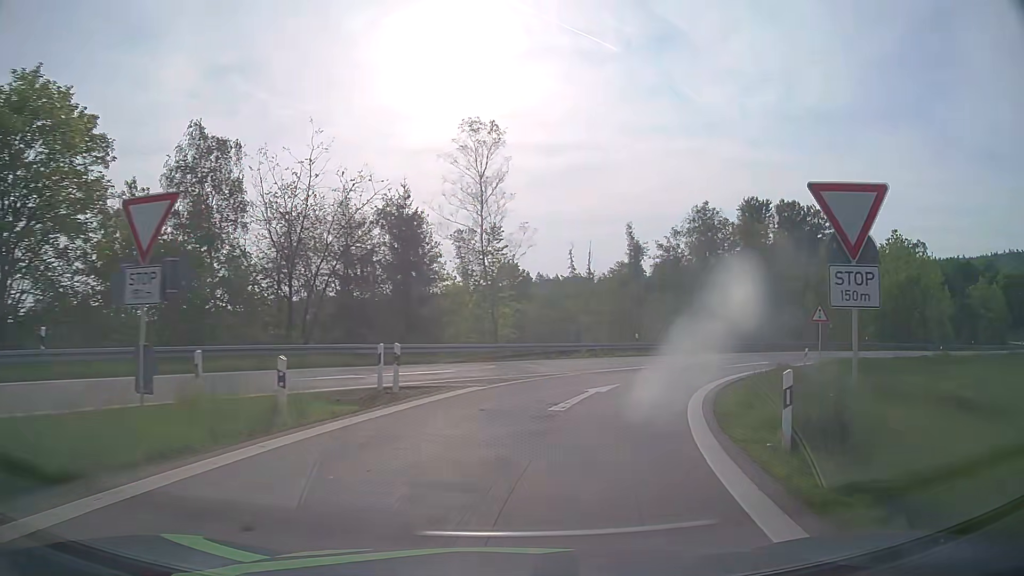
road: motorway_link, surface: asphalt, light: Day
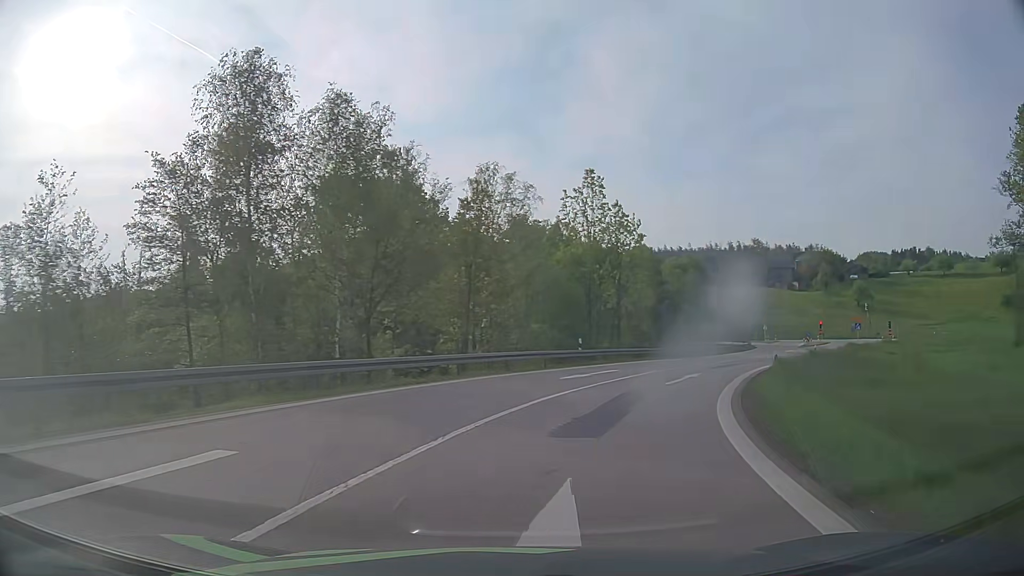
(+10.5, +32.2) m; +36°
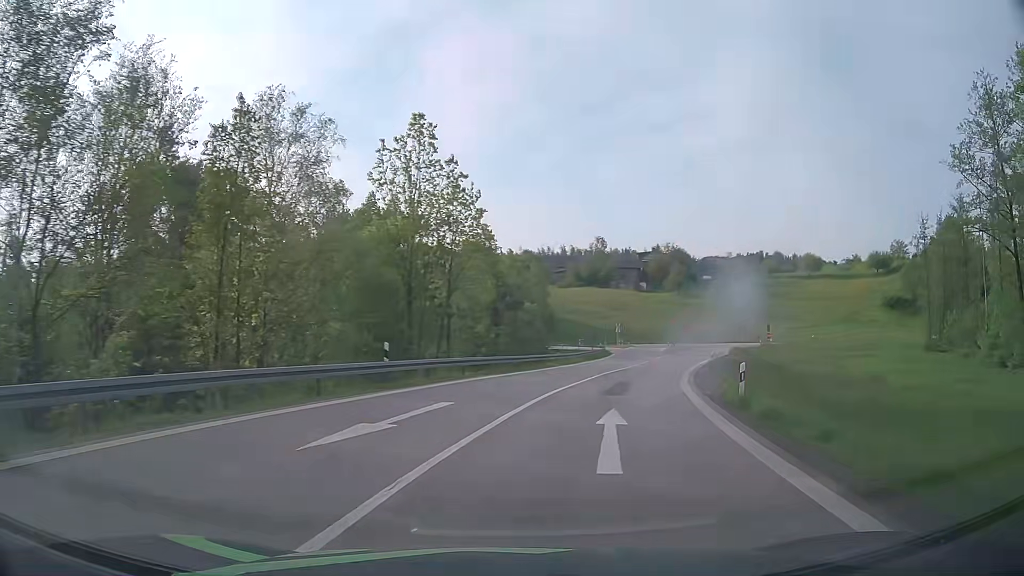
(+1.8, +13.7) m; +15°
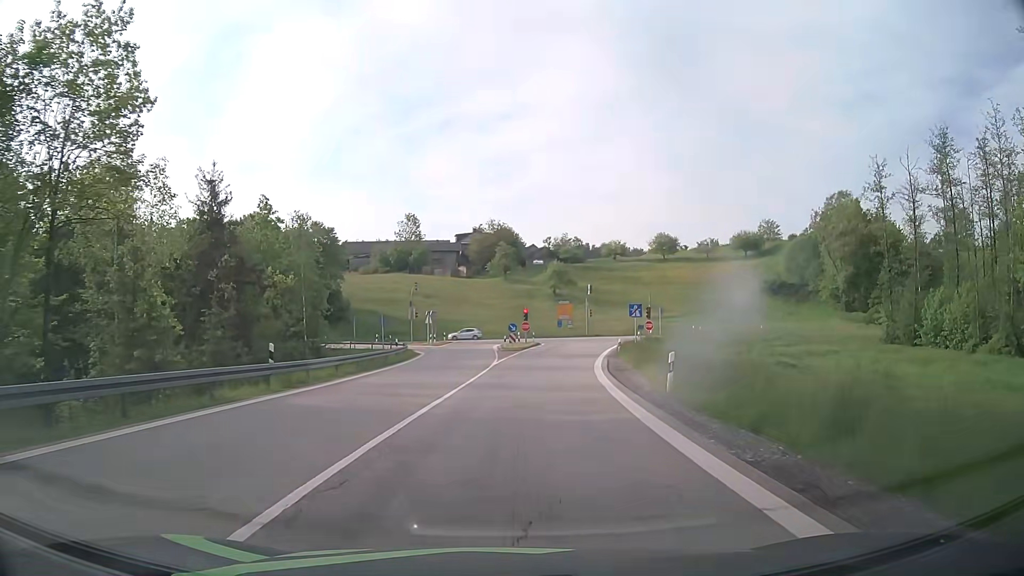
(+4.8, +27.4) m; +15°
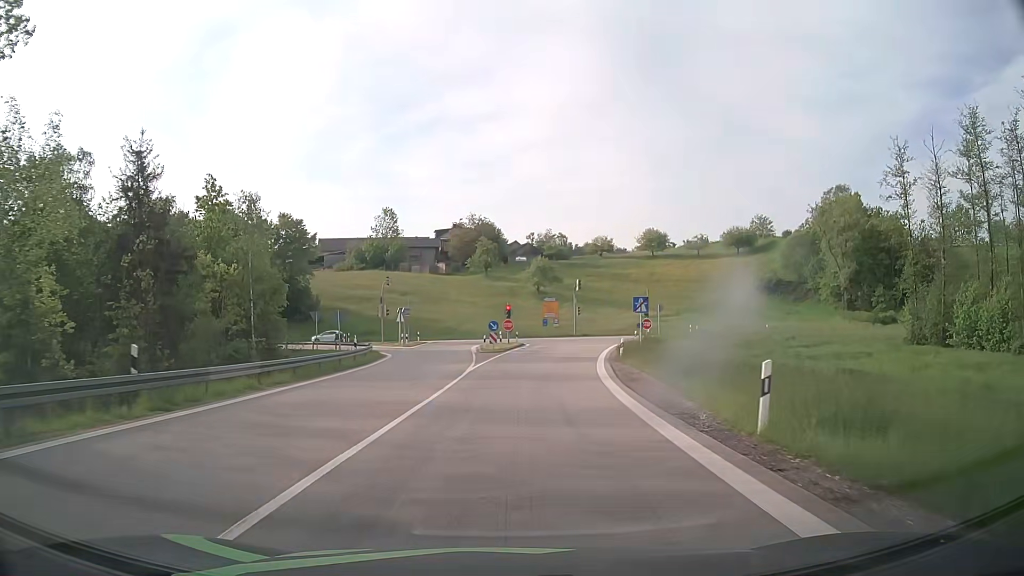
(+0.1, +6.9) m; +1°
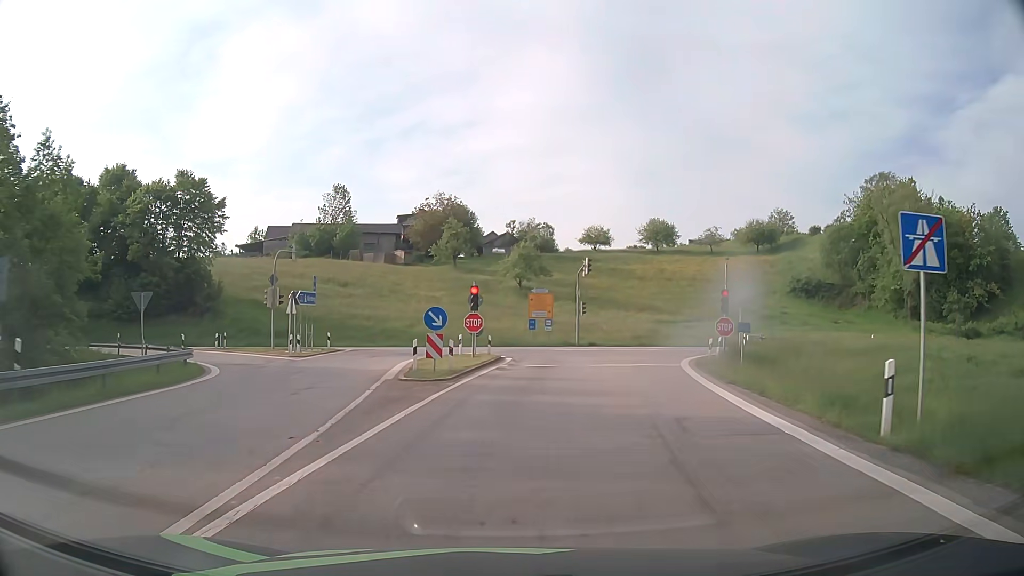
(+0.6, +25.4) m; +2°
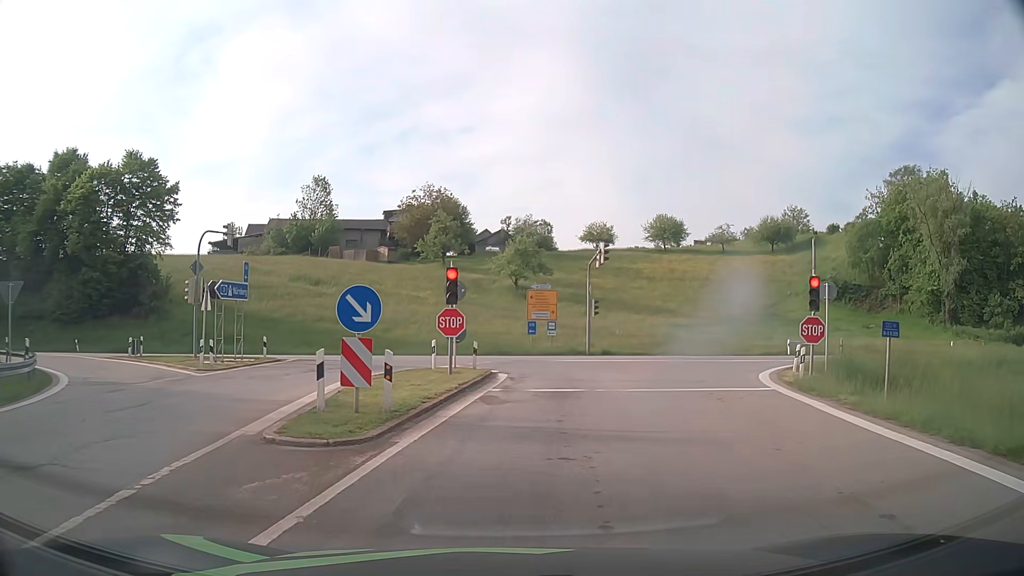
(0.0, +9.8) m; 0°
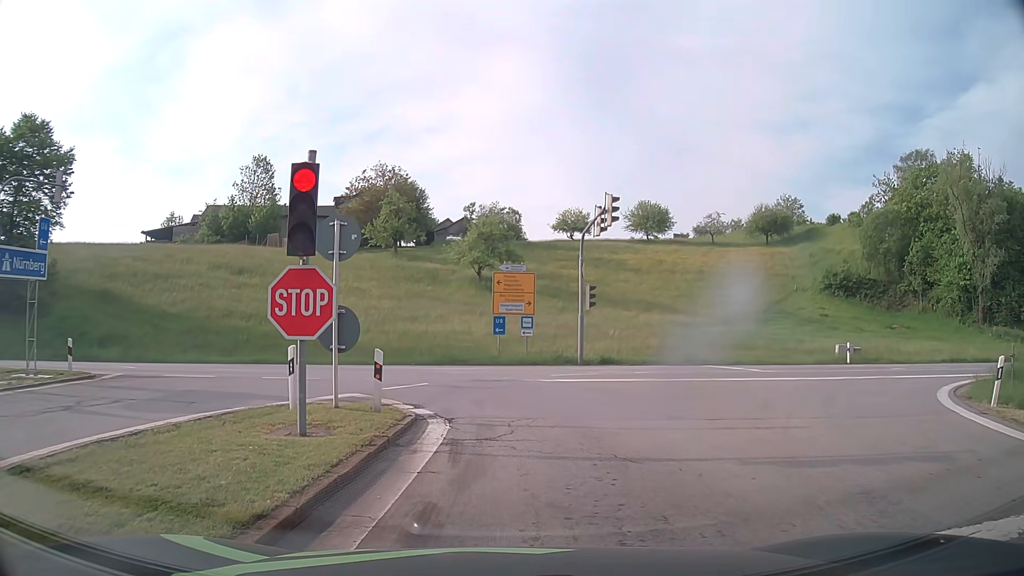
(+0.3, +12.0) m; +4°
(0, +10) (-3, +19) (-12, +25) (-21, +27) (-31, +27) (-41, +27) (-51, +27) (-61, +27) (-71, +27) (-81, +27) m
